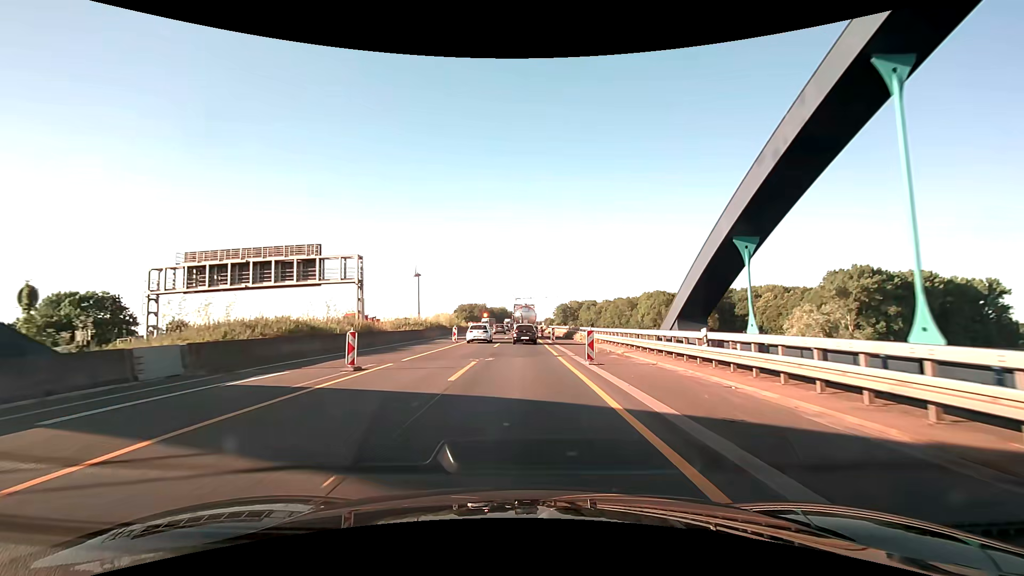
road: motorway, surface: asphalt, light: Day
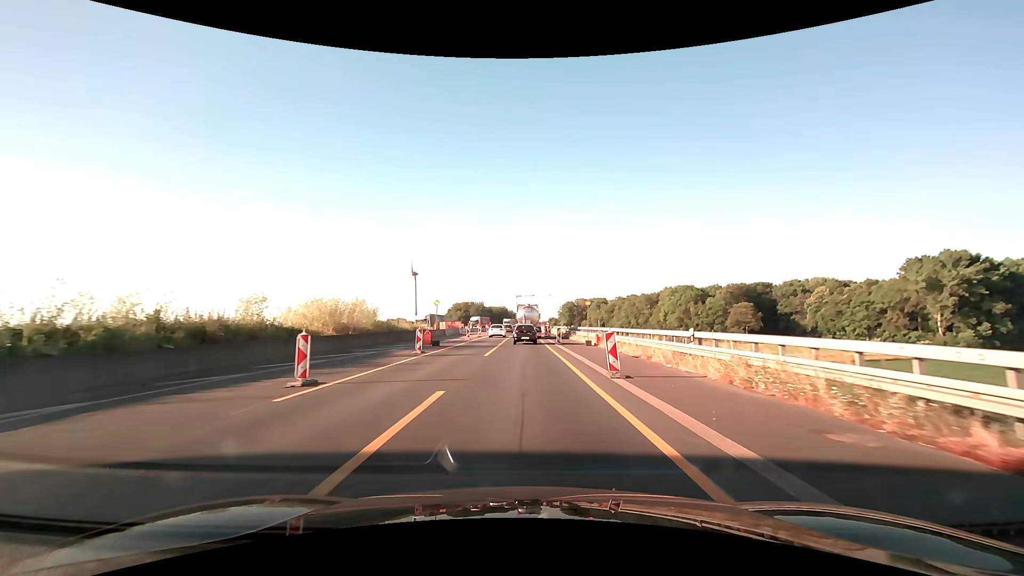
(-0.3, +45.9) m; 0°
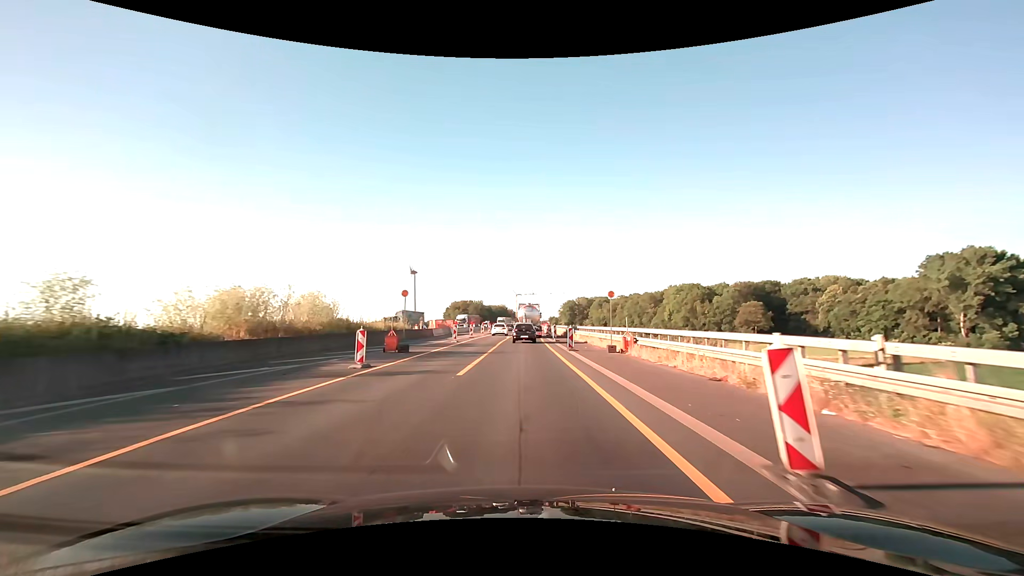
(0.0, +9.0) m; 0°
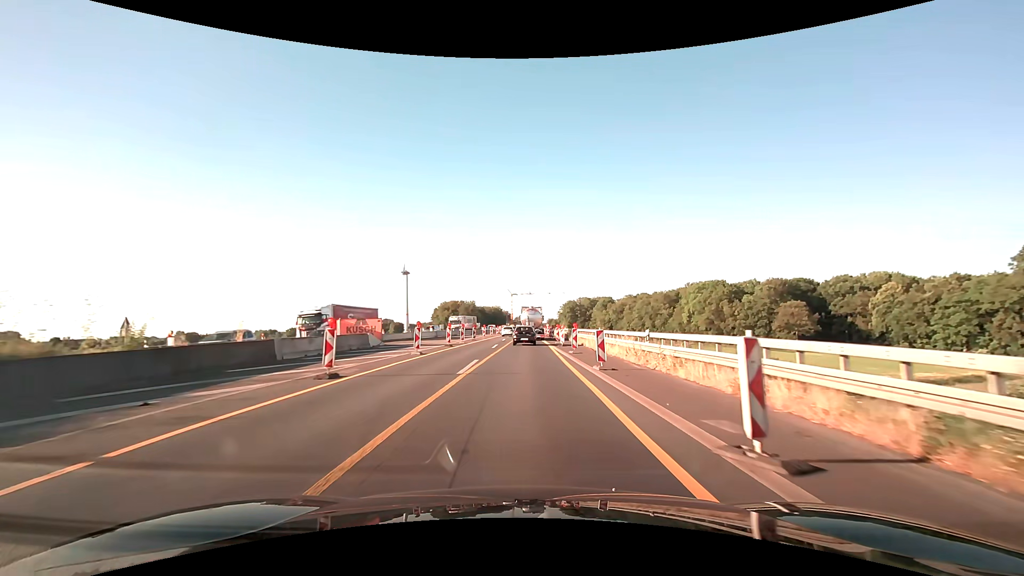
(+0.1, +35.7) m; 0°
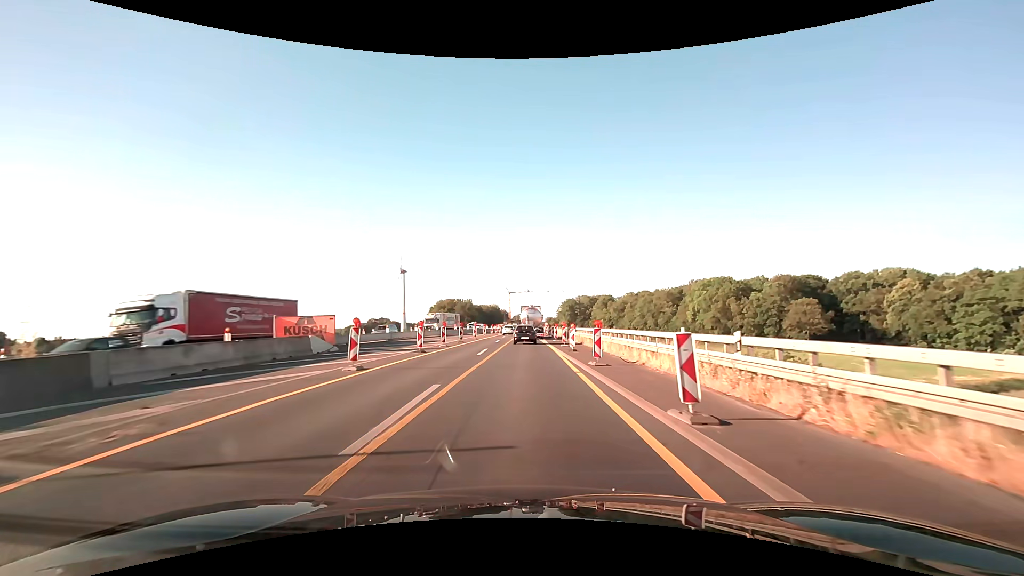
(0.0, +8.9) m; 0°
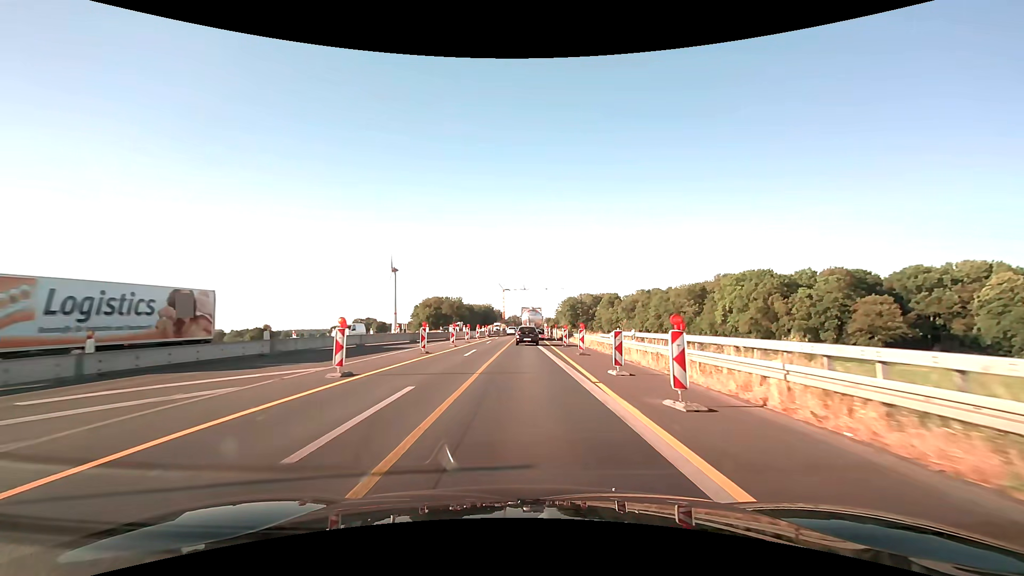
(0.0, +36.5) m; 0°
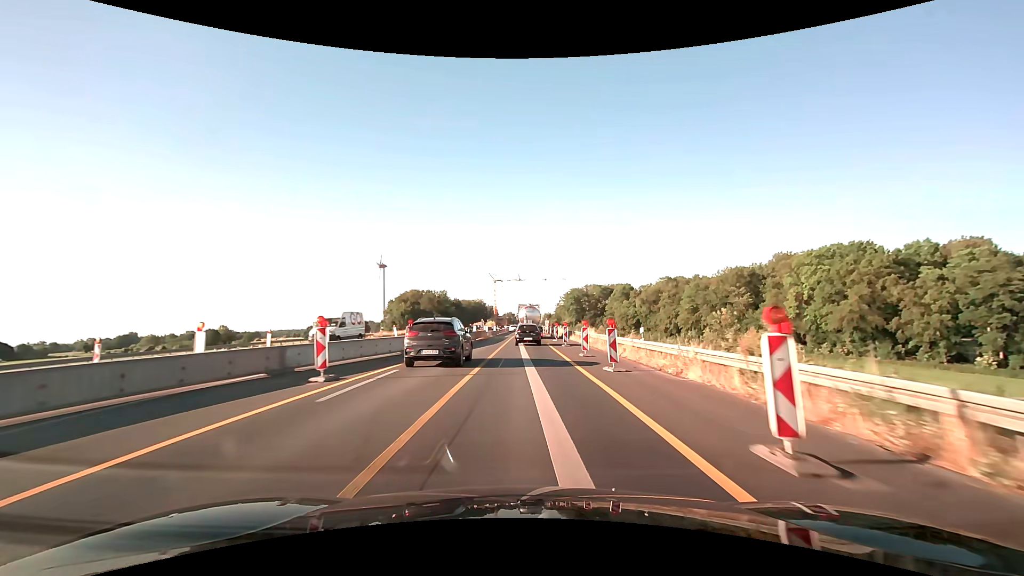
(+0.5, +50.7) m; +1°
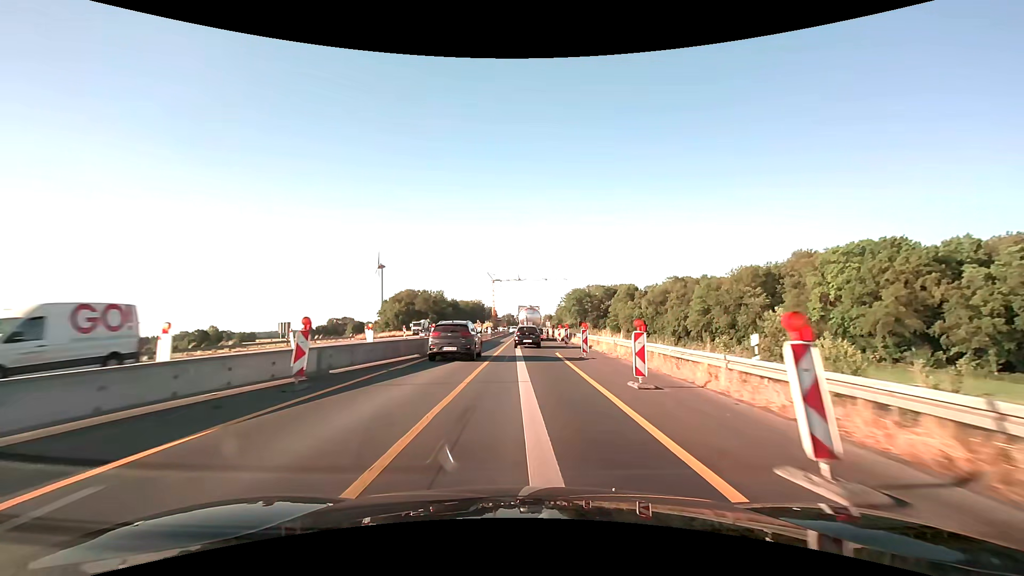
(0.0, +10.5) m; 0°
(0, +10) (0, +20) (0, +30) (0, +40) (0, +50) (0, +60) (0, +70) (0, +80) (0, +90) (0, +100) m
